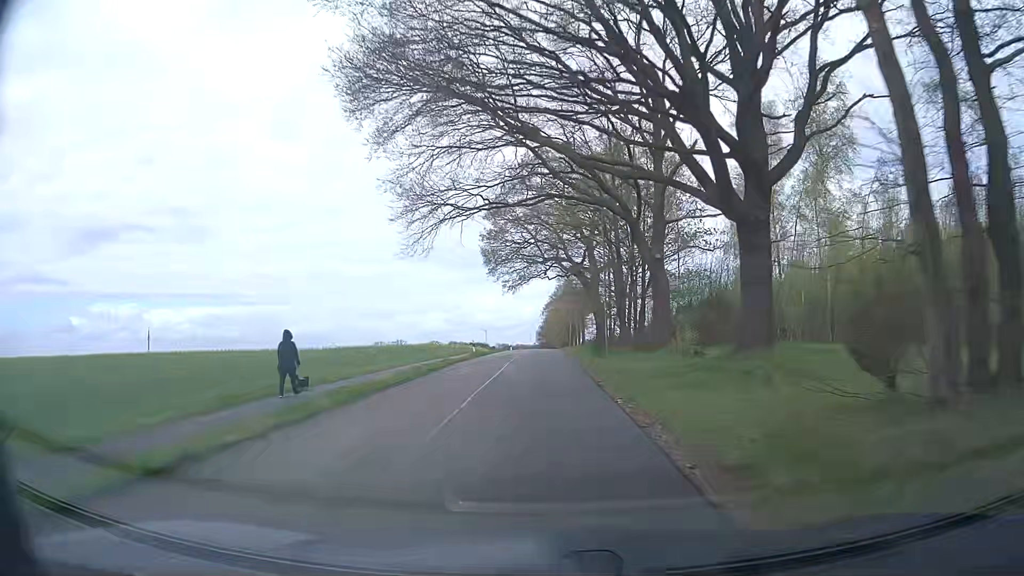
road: unclassified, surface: asphalt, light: Day
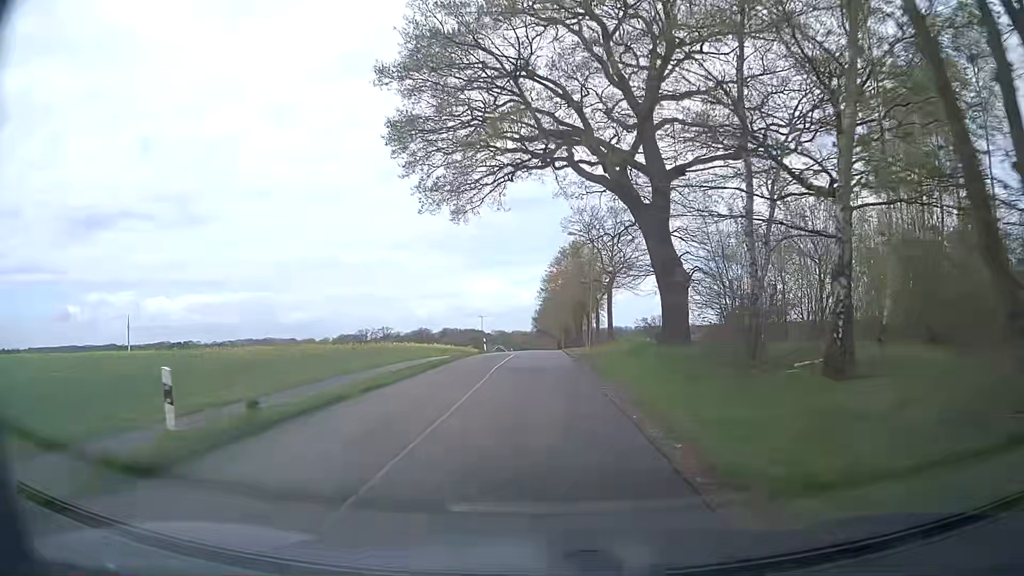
(+0.3, +36.6) m; +1°
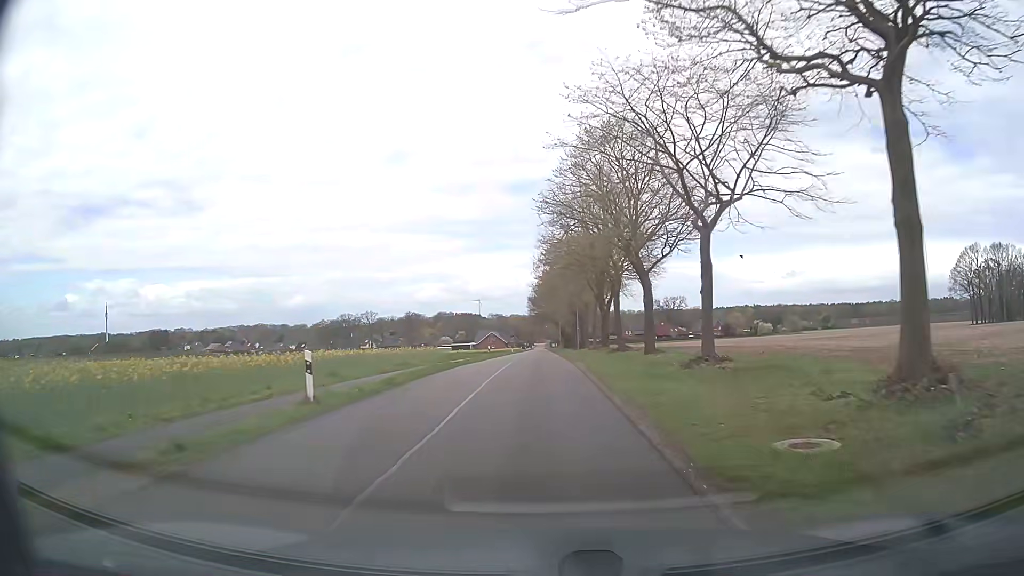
(-0.1, +40.0) m; 0°
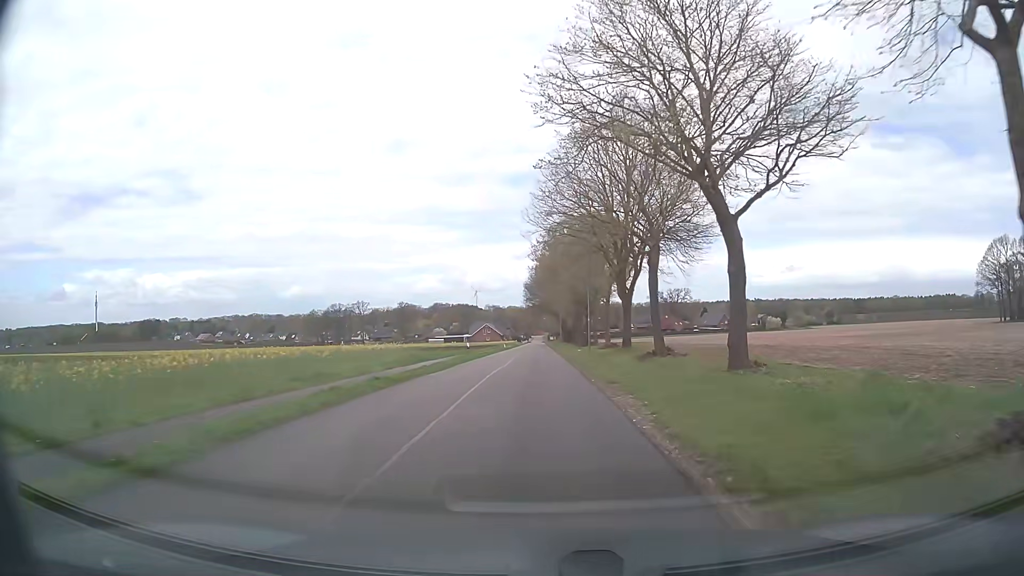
(0.0, +14.4) m; 0°
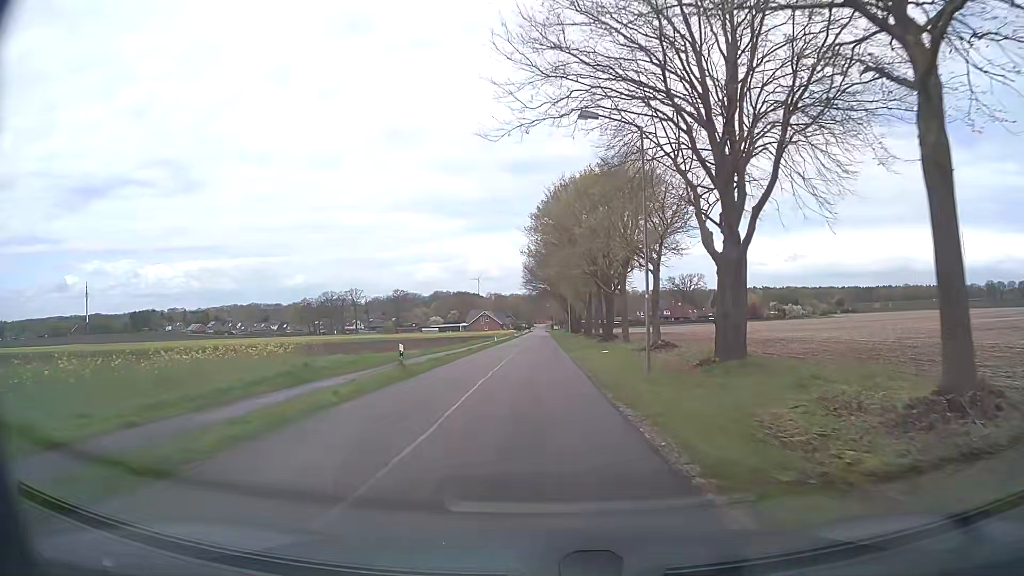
(+0.1, +20.8) m; 0°
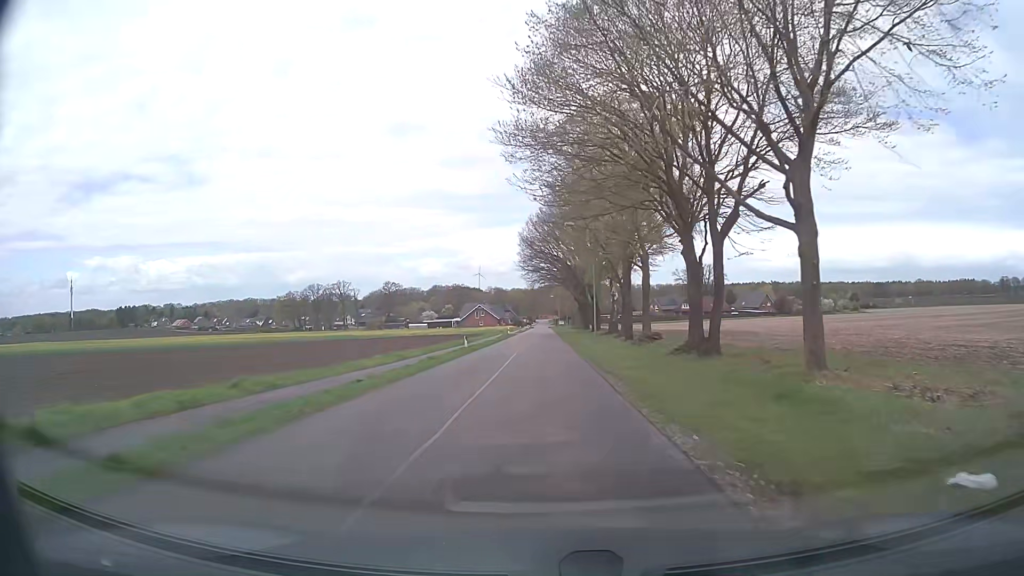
(-0.1, +28.4) m; 0°
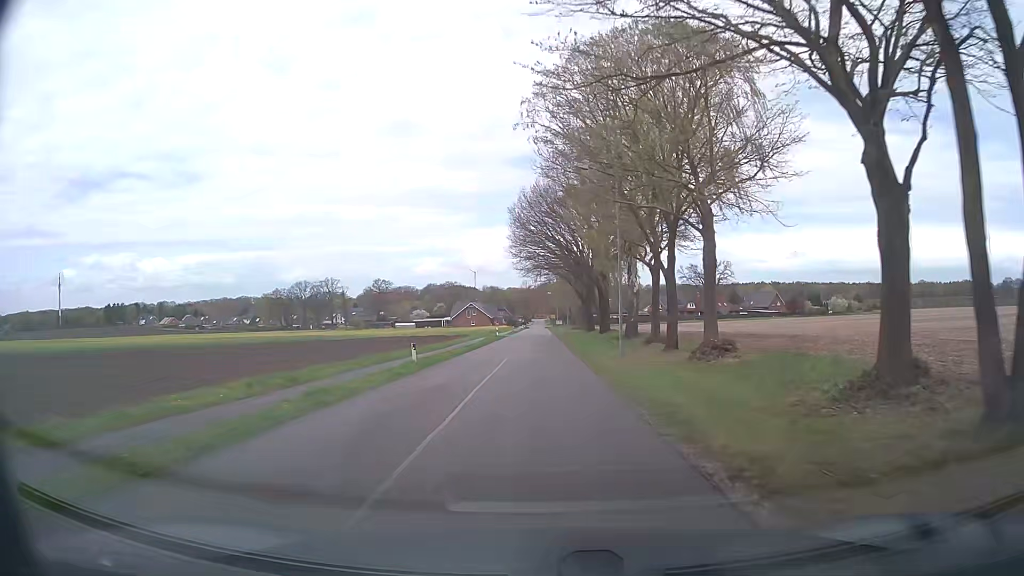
(0.0, +14.3) m; 0°
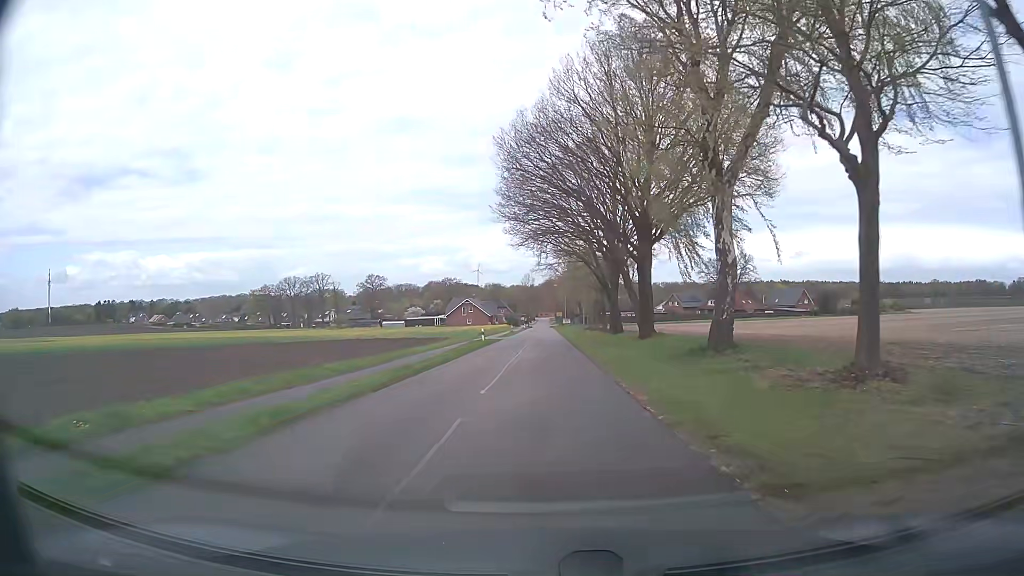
(-0.3, +21.2) m; -1°
(0, +10) (0, +20) (0, +30) (0, +40) (0, +50) (0, +60) (0, +70) (0, +80) (0, +90) (0, +100) m
